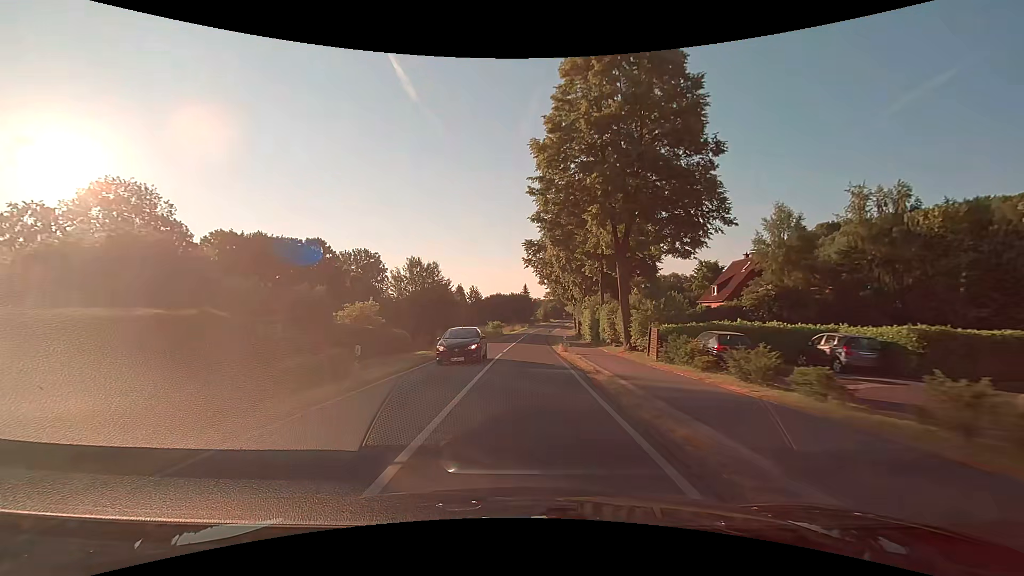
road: secondary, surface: asphalt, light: Day
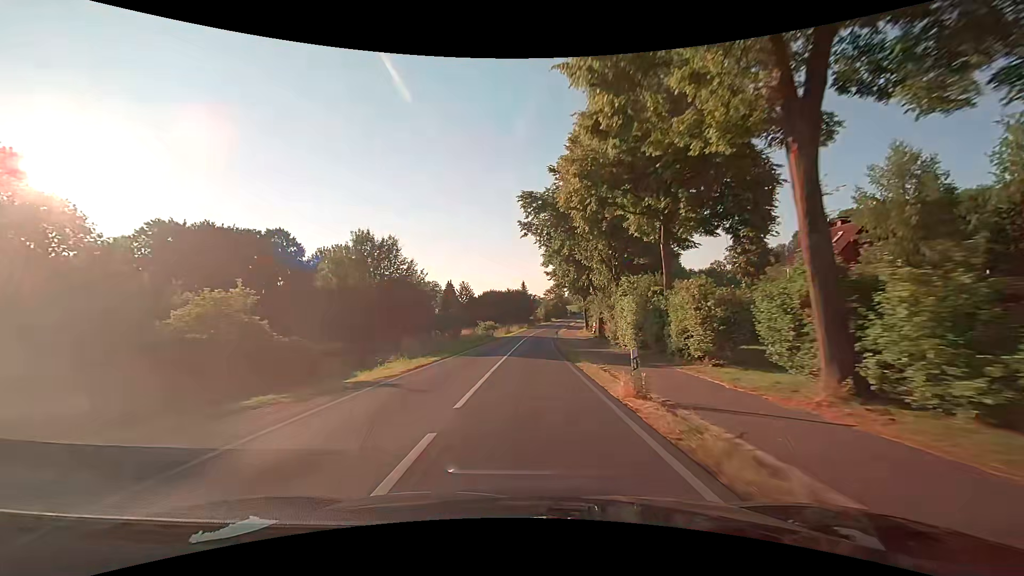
(-0.1, +18.9) m; 0°
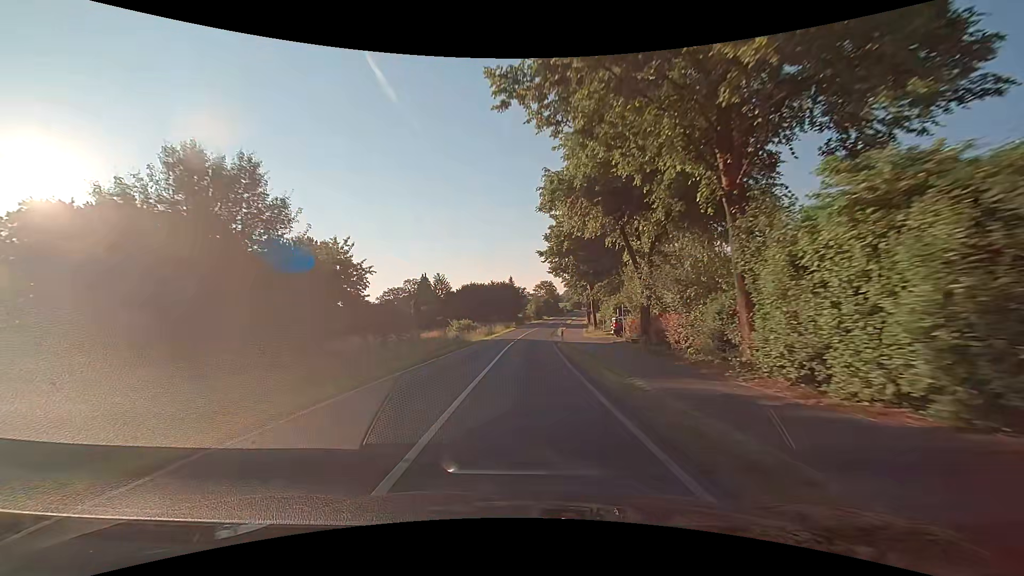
(+0.1, +20.5) m; +1°
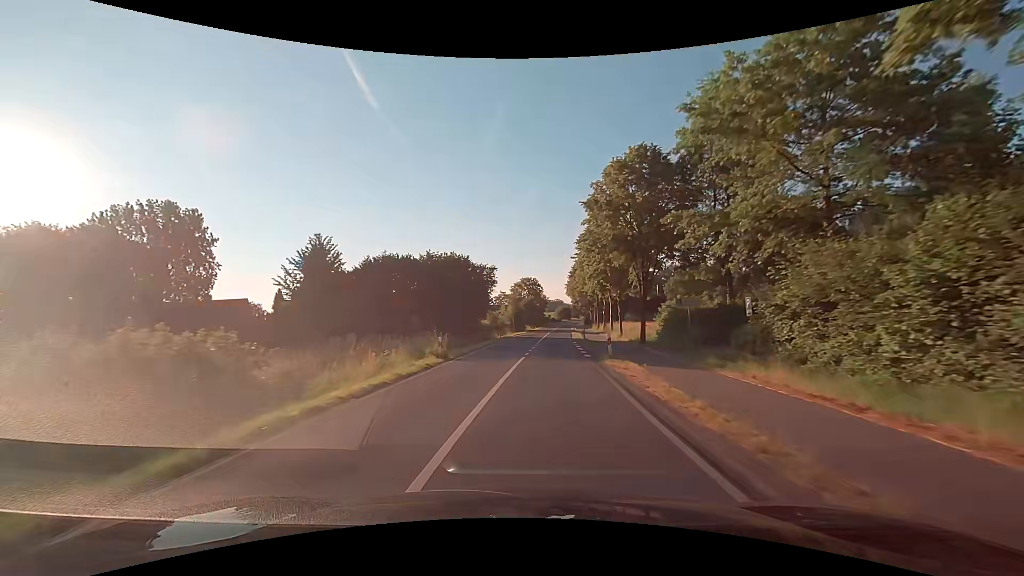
(+1.5, +53.3) m; +3°
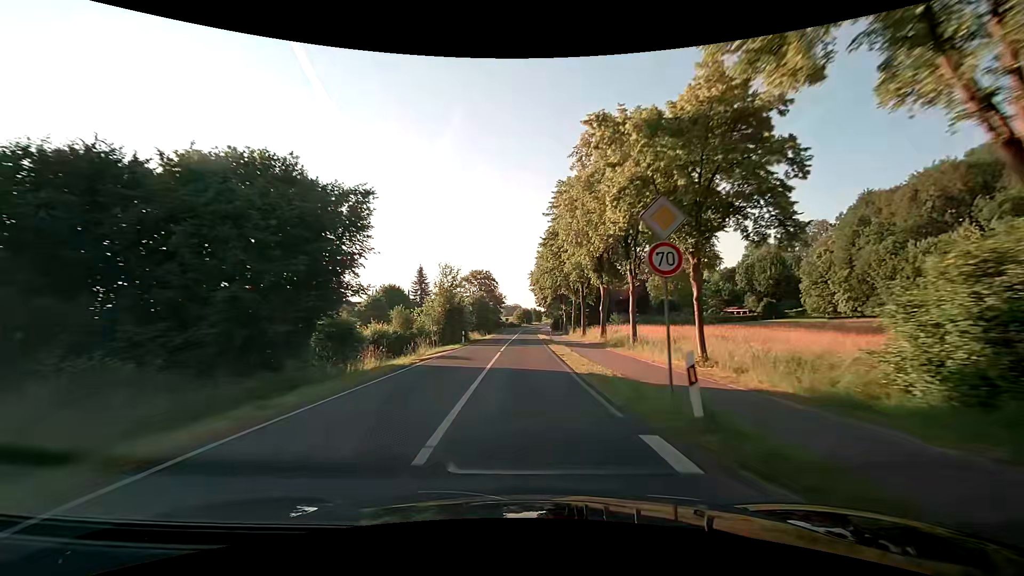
(+1.6, +32.4) m; +5°
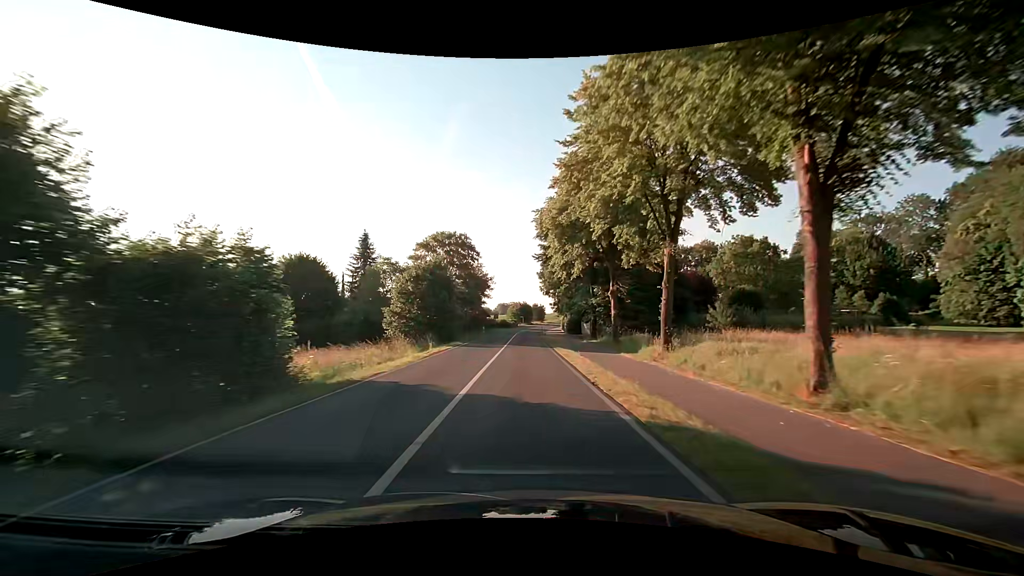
(-0.1, +43.1) m; 0°
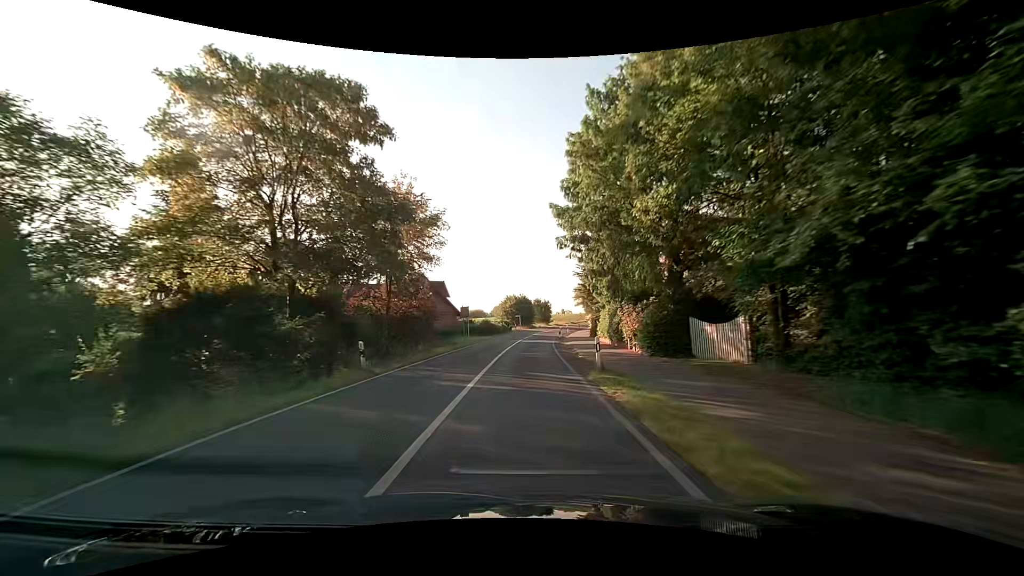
(+0.1, +42.8) m; 0°
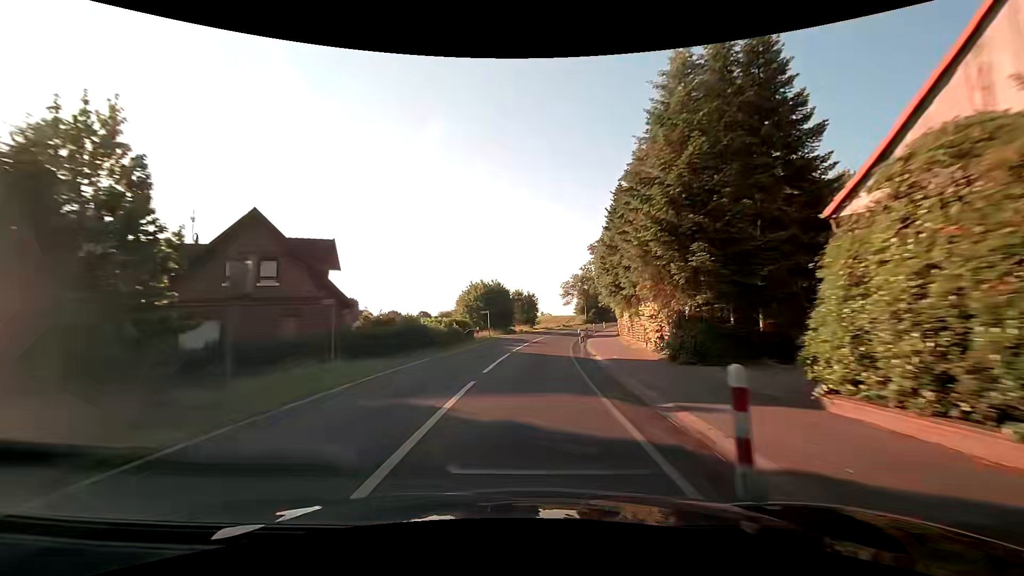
(+0.5, +31.7) m; +2°
(0, +10) (+1, +20) (+1, +30) (+3, +40) (+4, +50) (+6, +60) (+8, +69) (+11, +79) (+13, +89) (+16, +98) m
